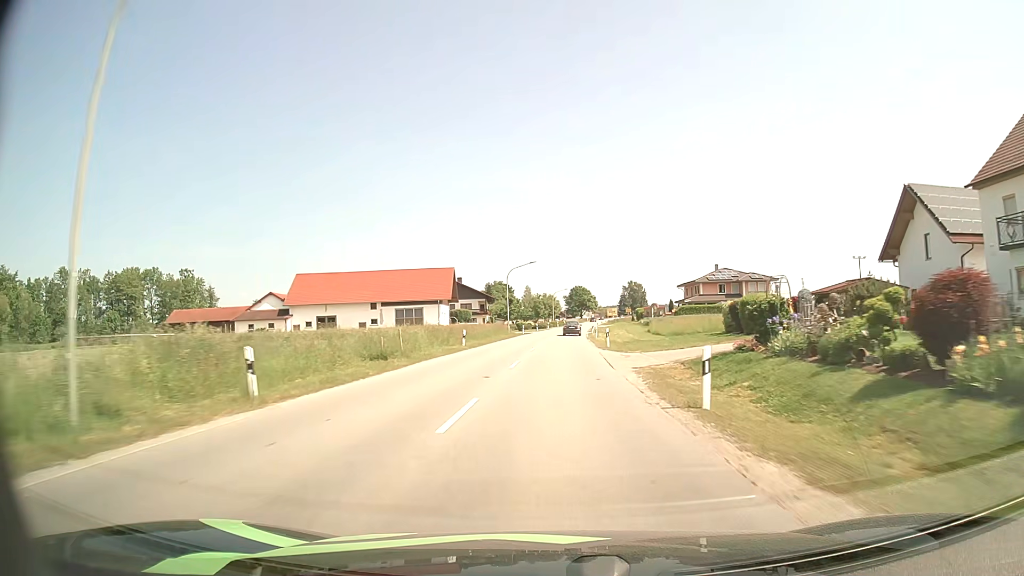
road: secondary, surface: asphalt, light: Day
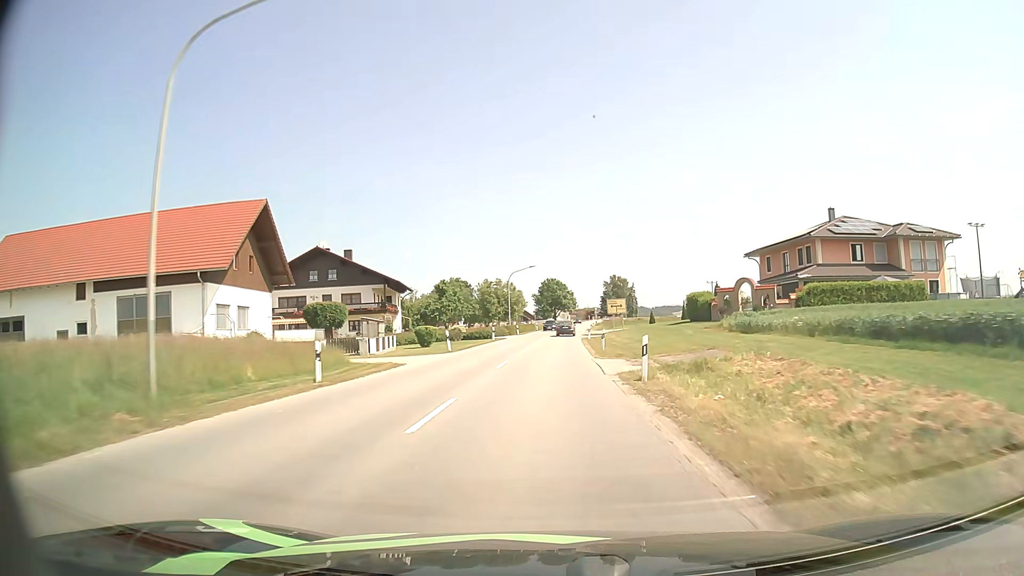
(+2.0, +59.8) m; +3°
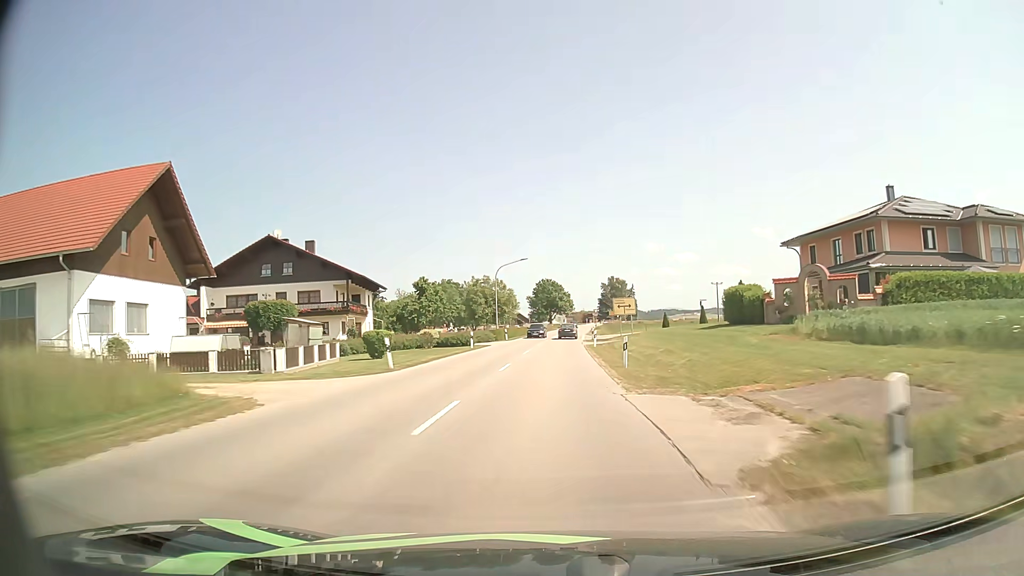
(0.0, +11.9) m; 0°
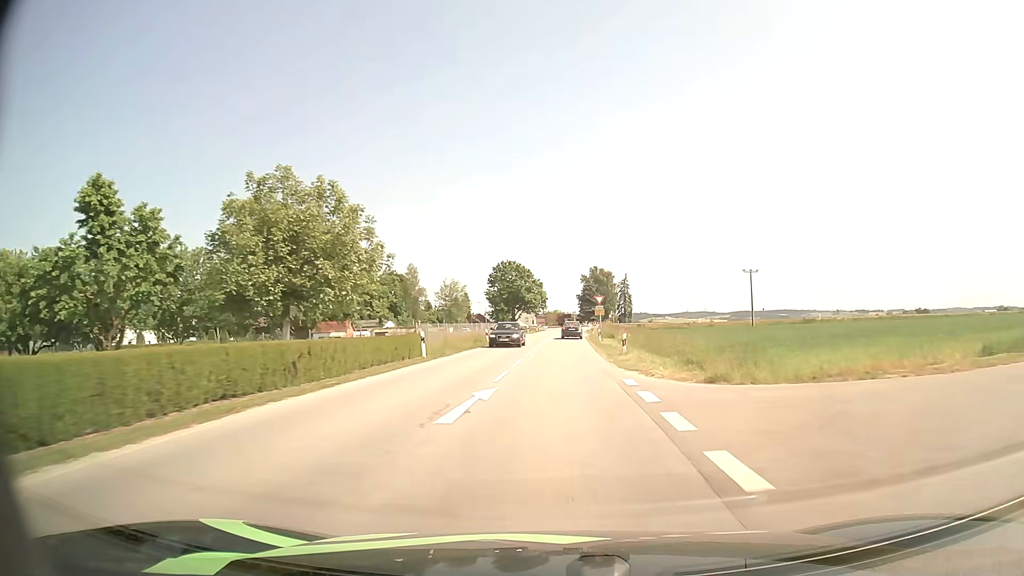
(+1.3, +59.2) m; +3°
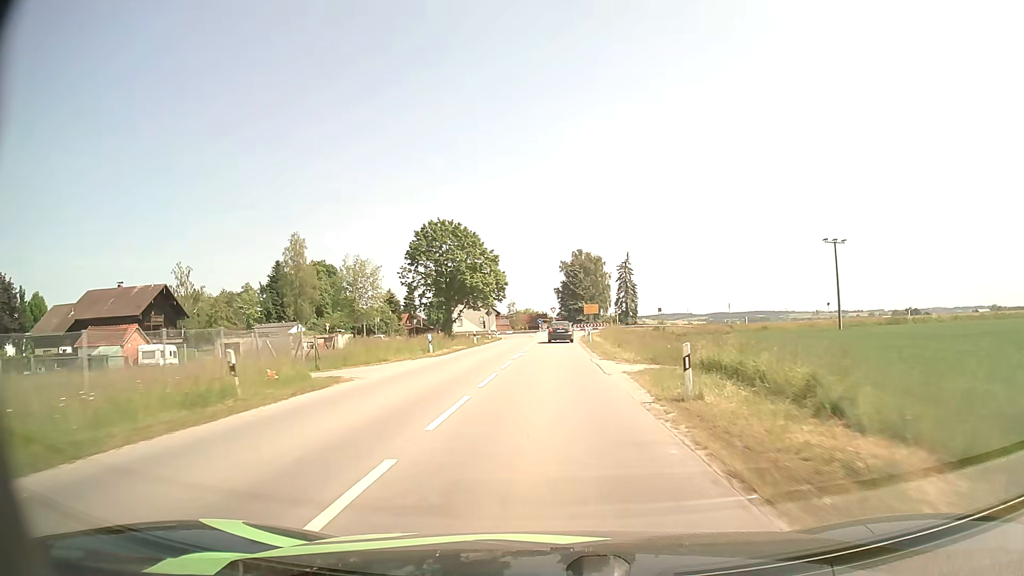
(+1.4, +54.1) m; +2°
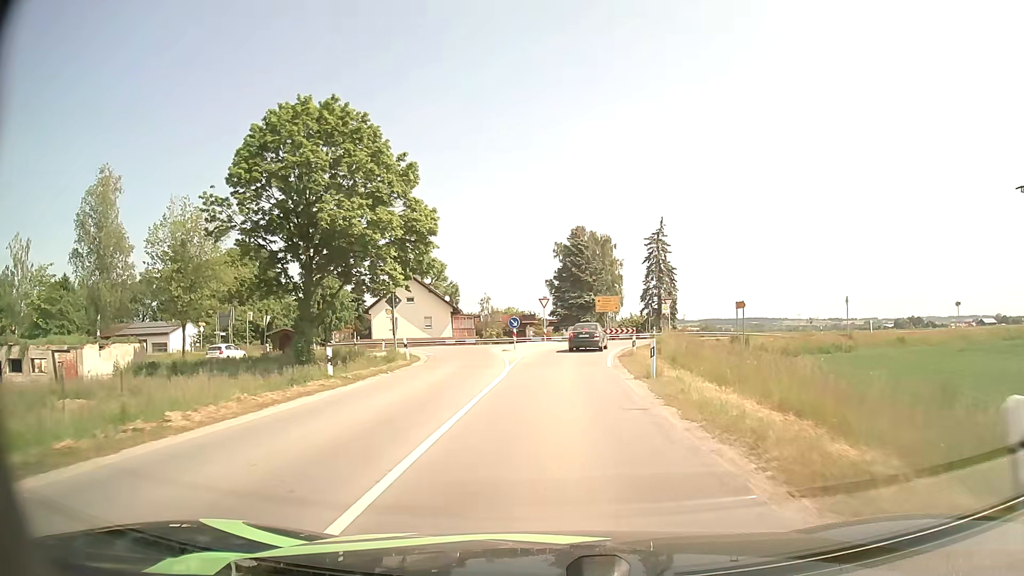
(+0.2, +41.9) m; +1°
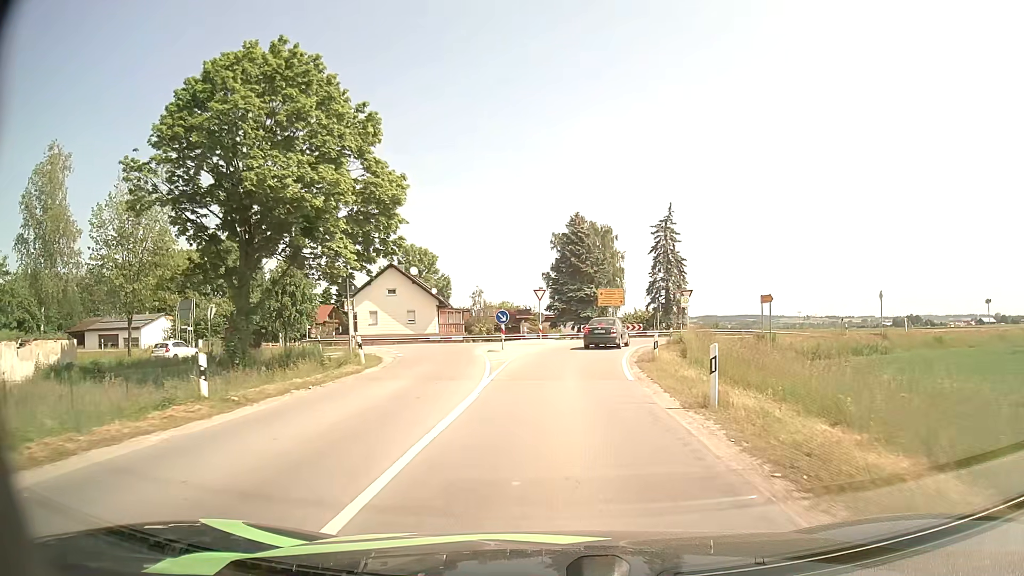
(0.0, +6.8) m; 0°
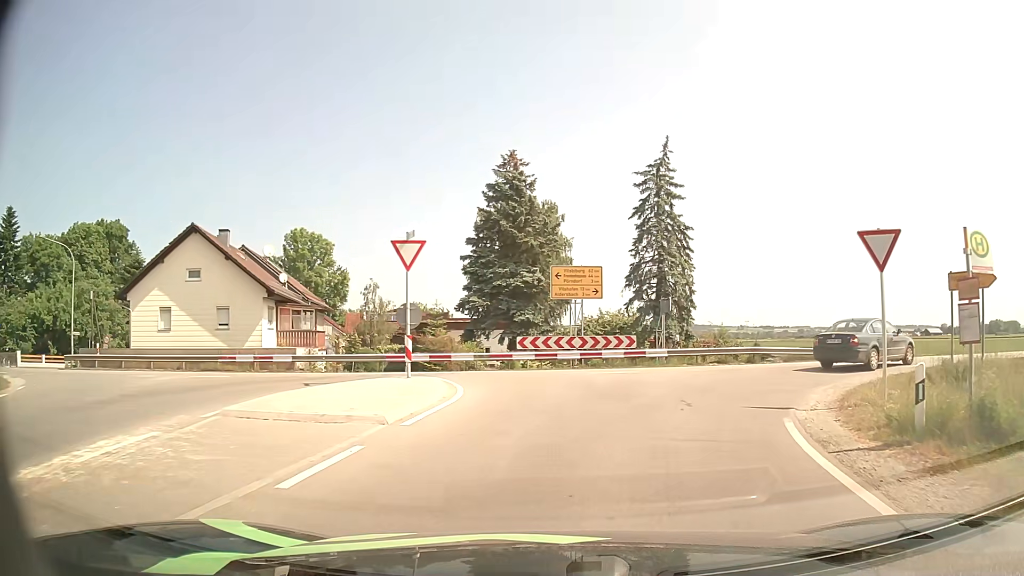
(+0.9, +26.9) m; +6°
(+1, +10) (+7, +18) (+15, +23) (+25, +26) (+34, +28) (+44, +30) (+54, +32) (+64, +34) (+74, +36) (+83, +38) m
